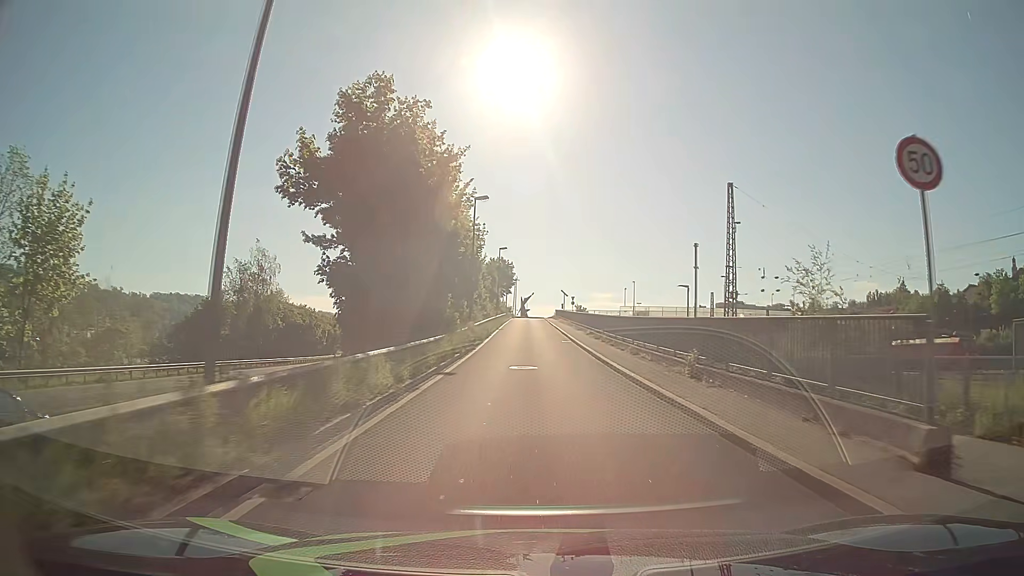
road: unclassified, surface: asphalt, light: Day
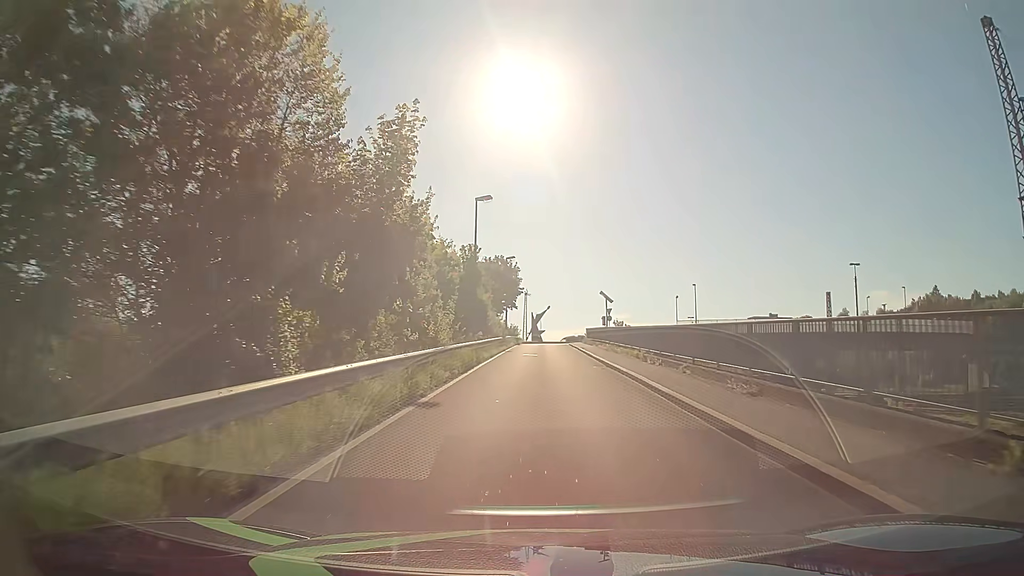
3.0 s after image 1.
(-0.2, +37.4) m; -1°
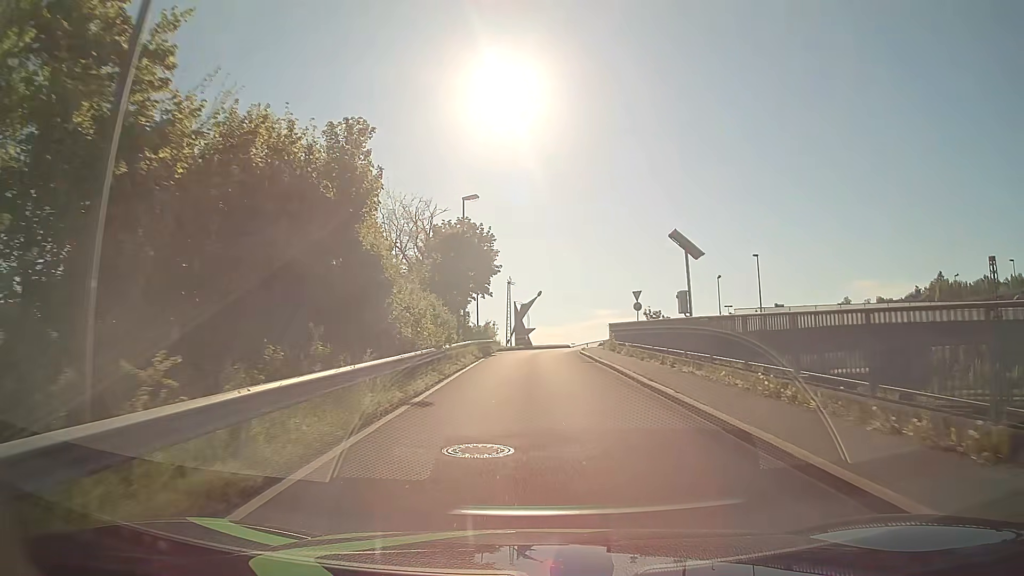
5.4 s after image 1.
(0.0, +27.6) m; 0°
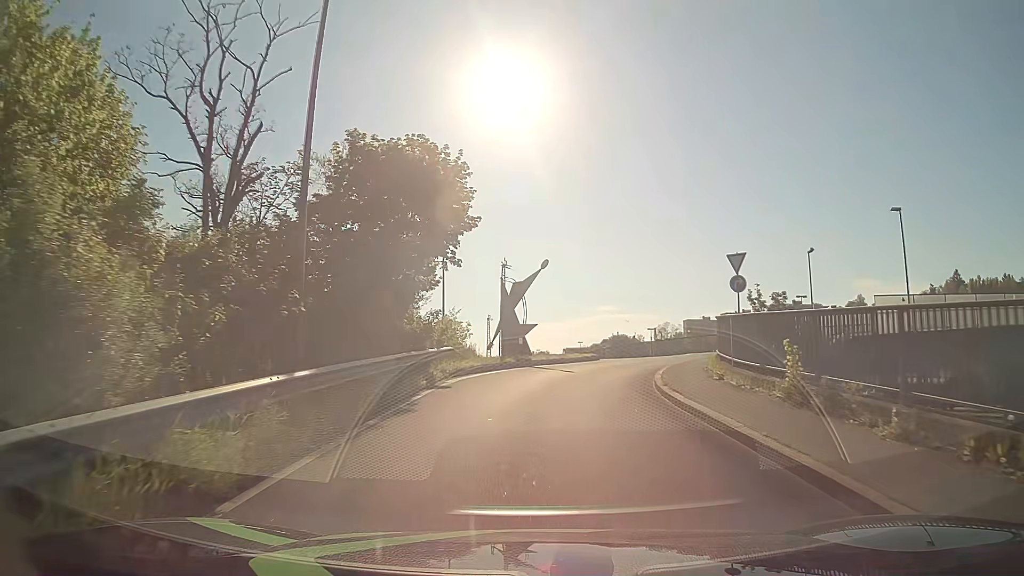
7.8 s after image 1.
(+0.1, +22.6) m; 0°
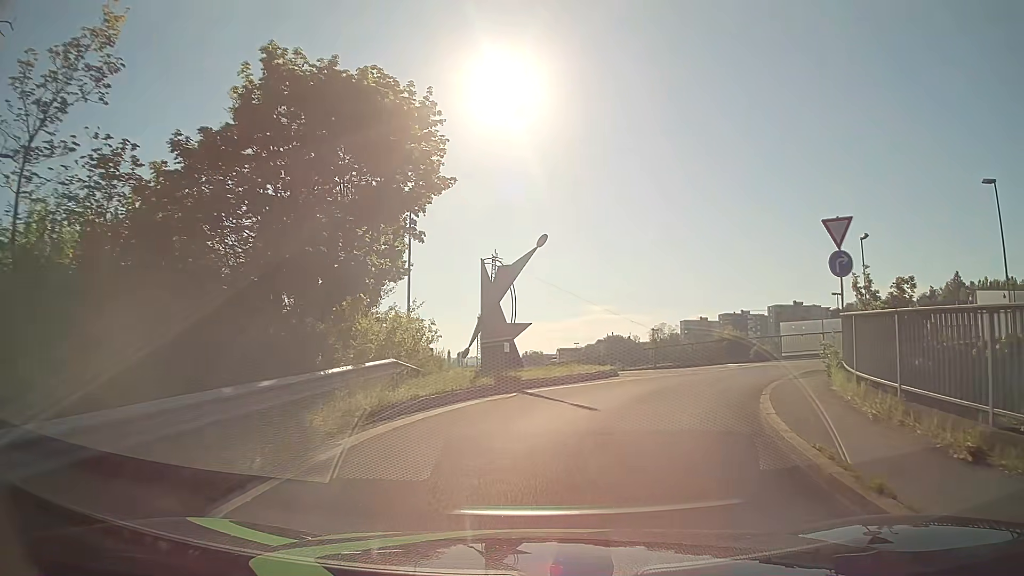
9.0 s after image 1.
(0.0, +8.5) m; 0°
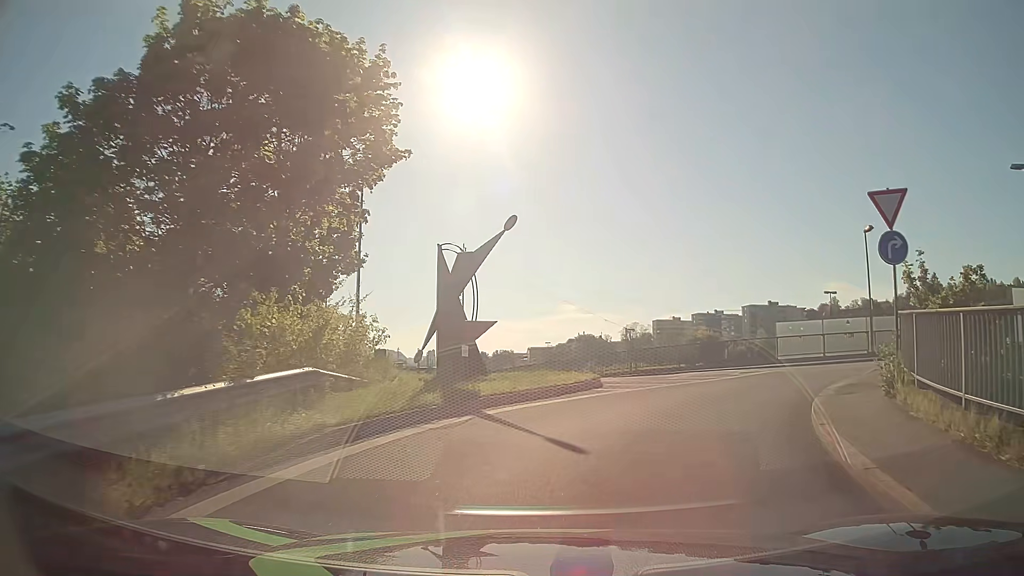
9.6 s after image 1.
(+0.1, +3.6) m; +4°
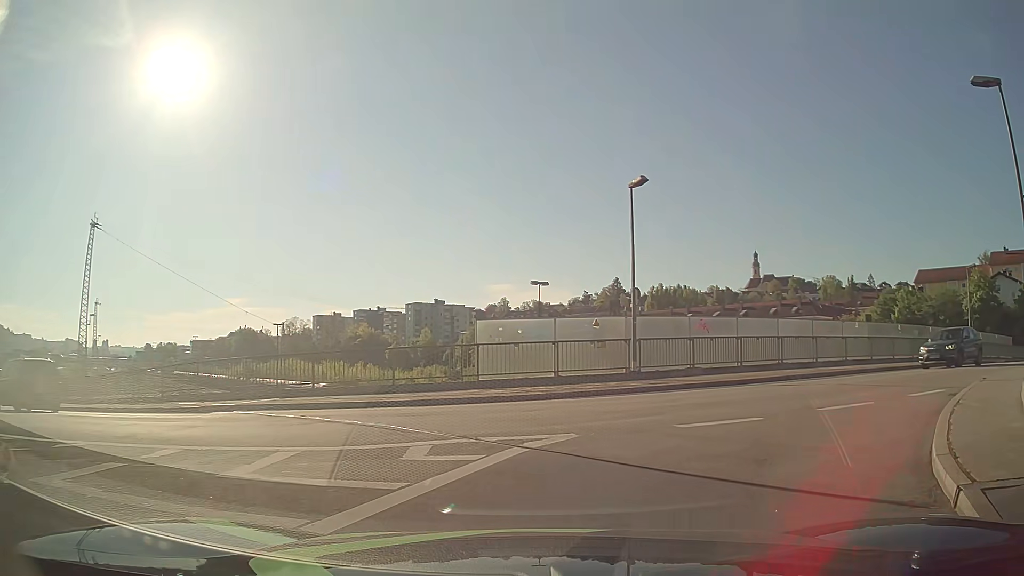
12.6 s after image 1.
(+2.4, +12.6) m; +26°
